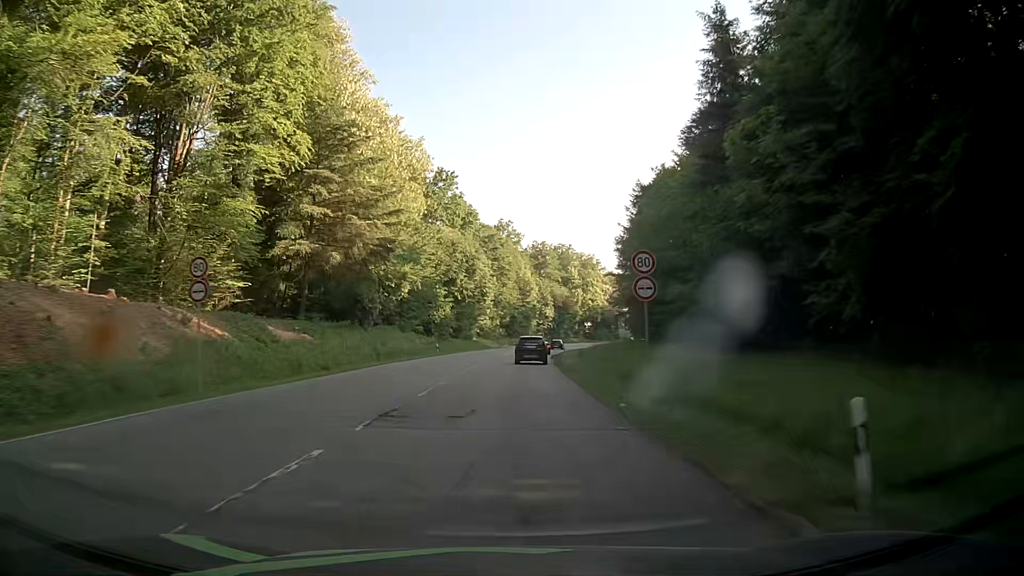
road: secondary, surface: asphalt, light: Day
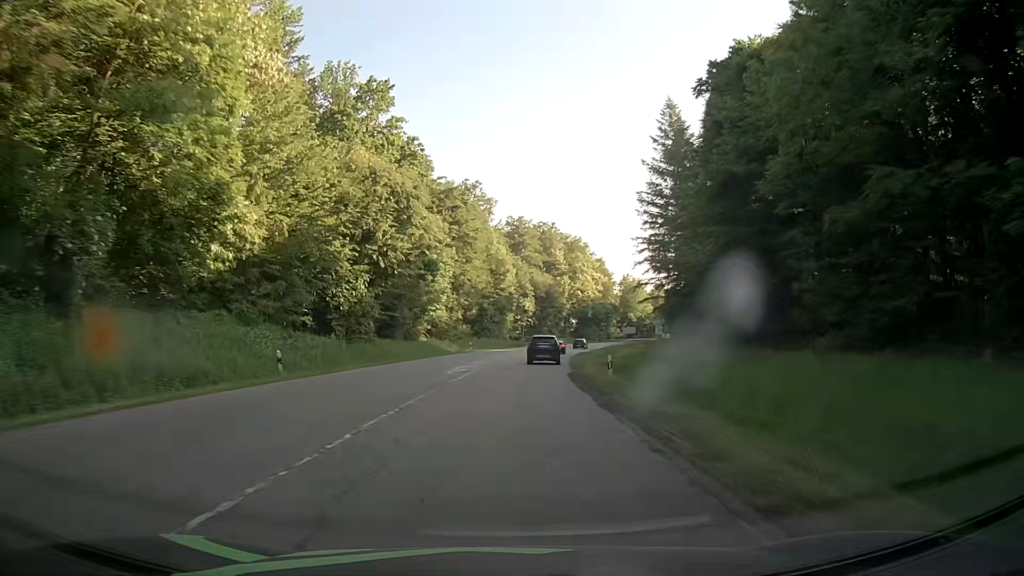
(+0.4, +37.4) m; +2°
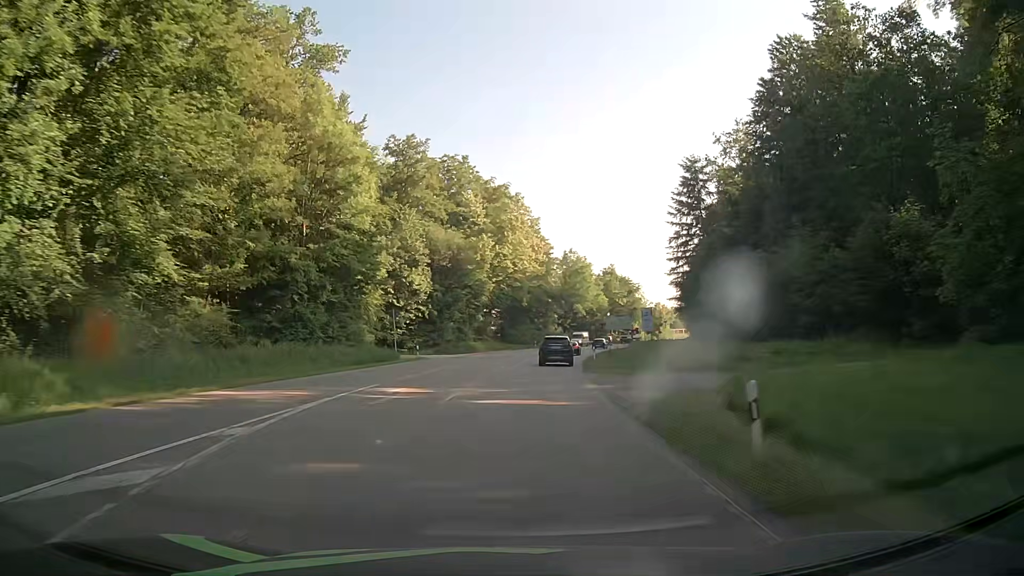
(+3.9, +61.3) m; +7°
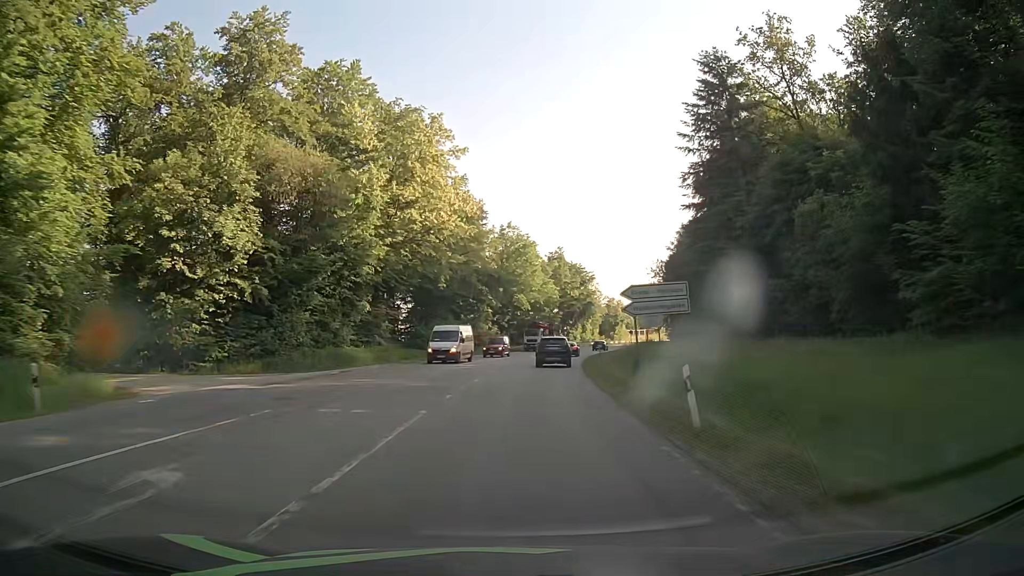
(+1.8, +36.0) m; +6°
(0, +10) (+1, +20) (+1, +30) (+2, +40) (+4, +50) (+5, +60) (+7, +70) (+9, +79) (+12, +89) (+15, +99) m
